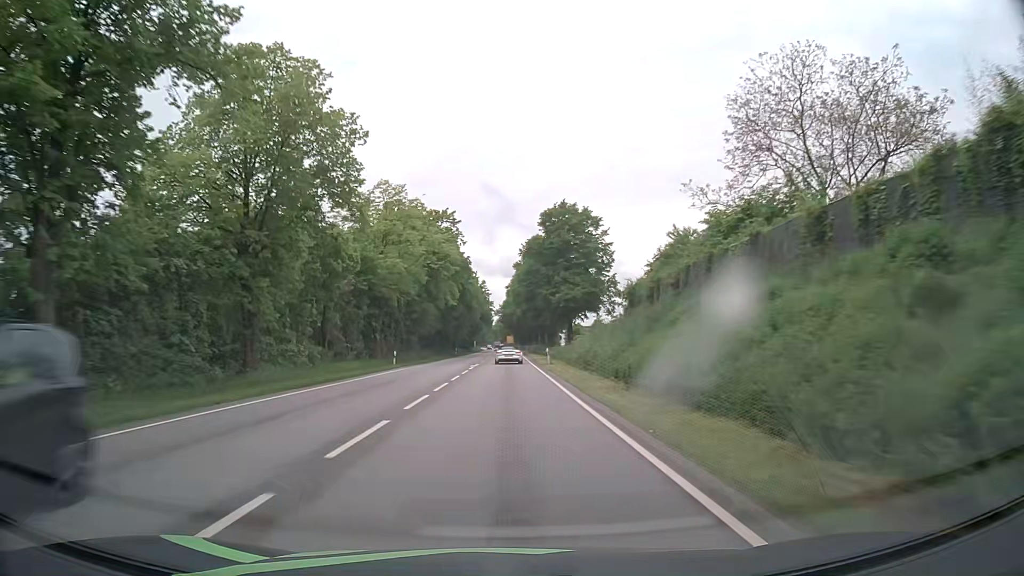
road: primary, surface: asphalt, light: Day
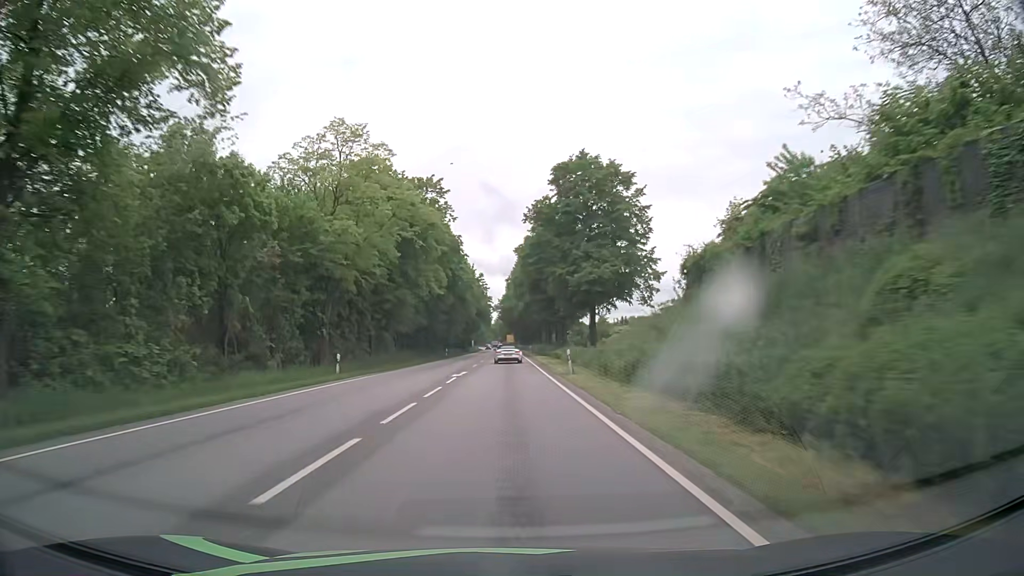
(0.0, +14.3) m; 0°
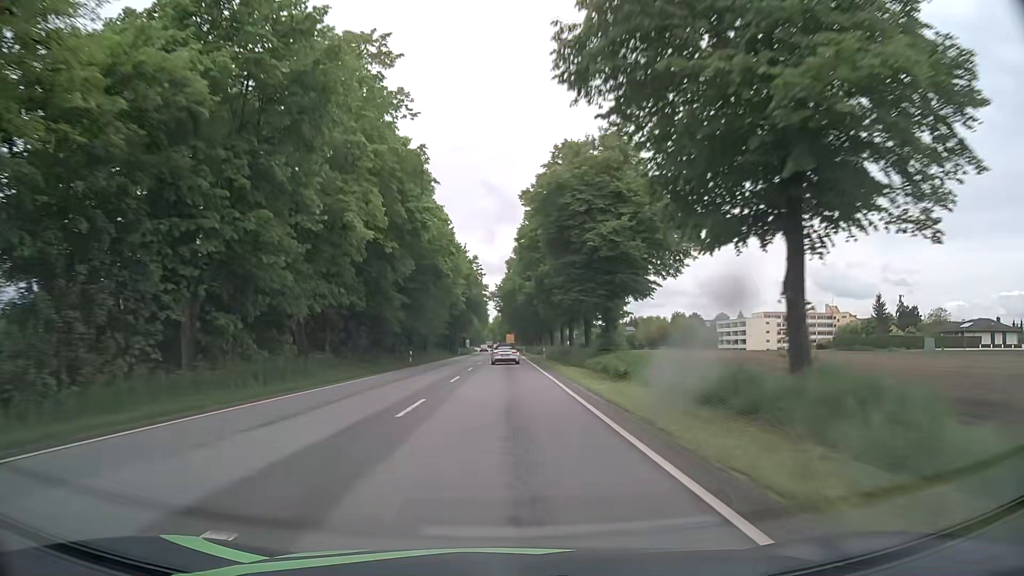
(0.0, +28.6) m; 0°
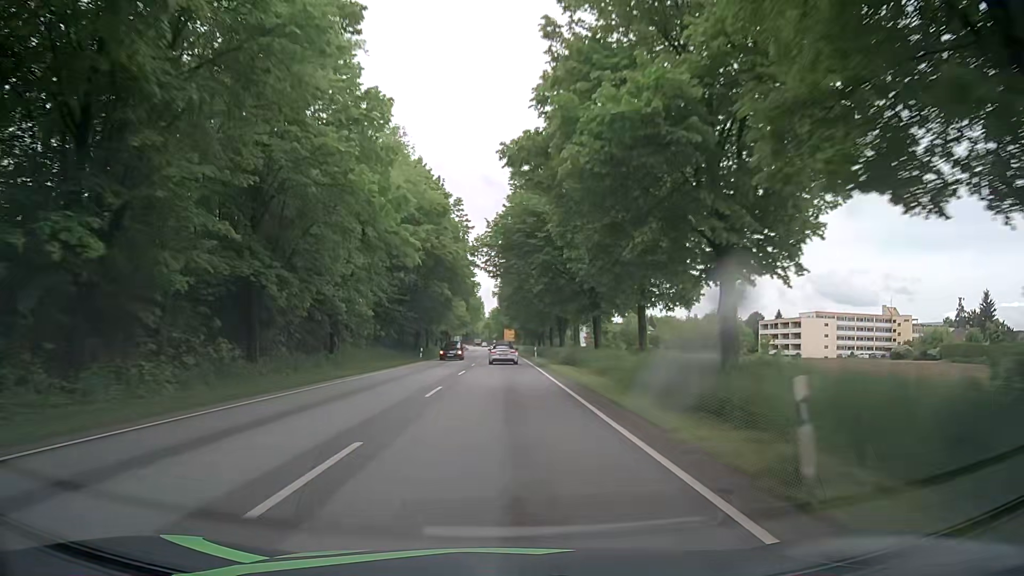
(0.0, +42.6) m; +1°
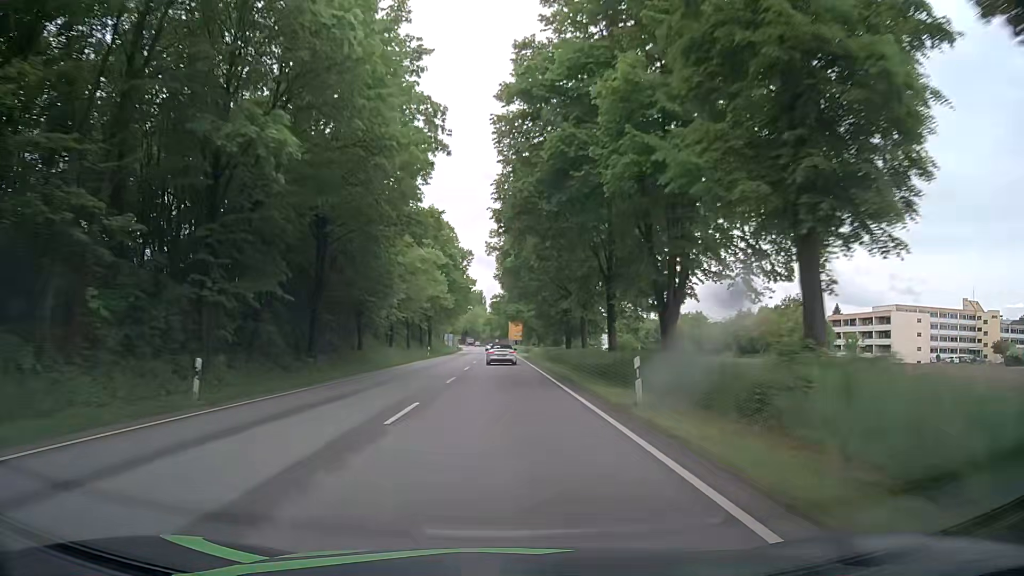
(-0.3, +42.1) m; -1°
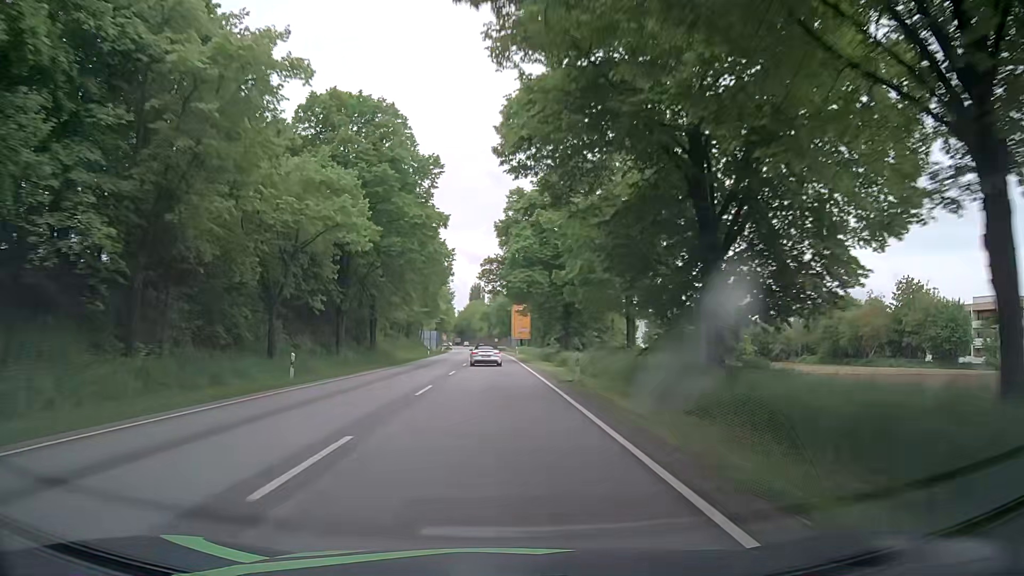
(-0.1, +41.3) m; 0°
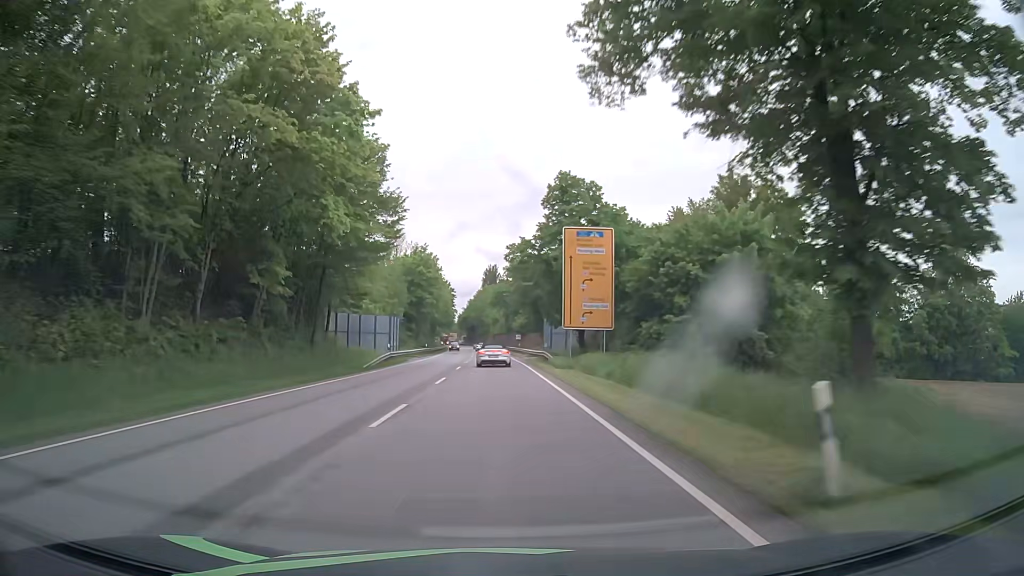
(-1.2, +66.6) m; -2°
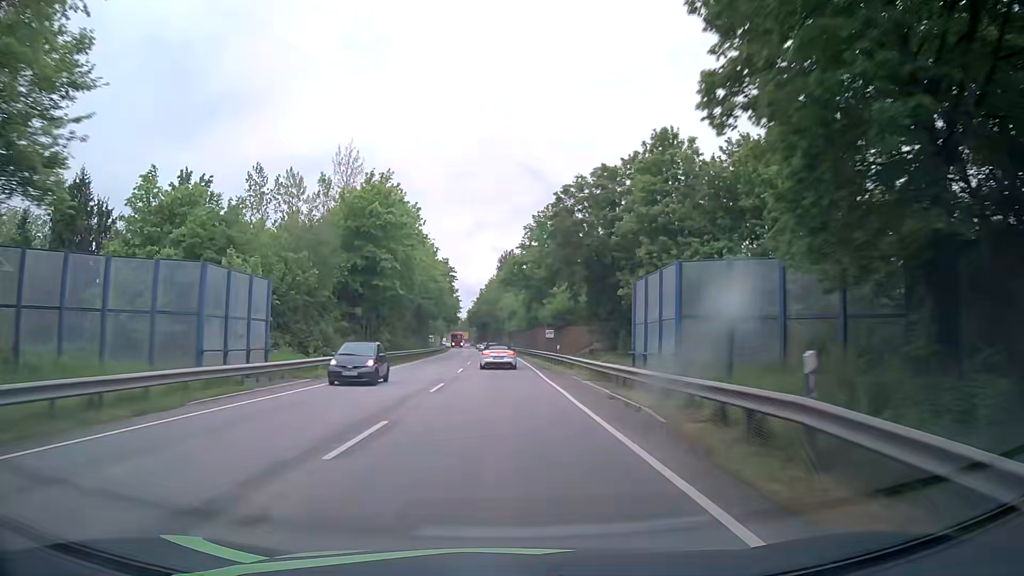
(-0.4, +37.8) m; -1°
(0, +10) (0, +20) (0, +30) (-1, +40) (-1, +50) (-1, +60) (-2, +70) (-2, +80) (-3, +90) (-3, +100) m
